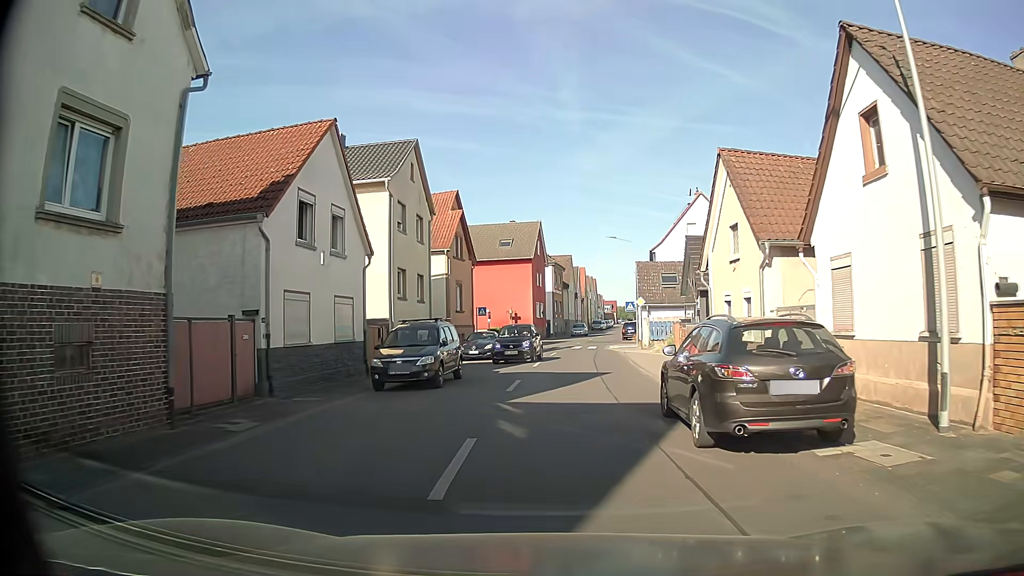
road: tertiary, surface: asphalt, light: Day
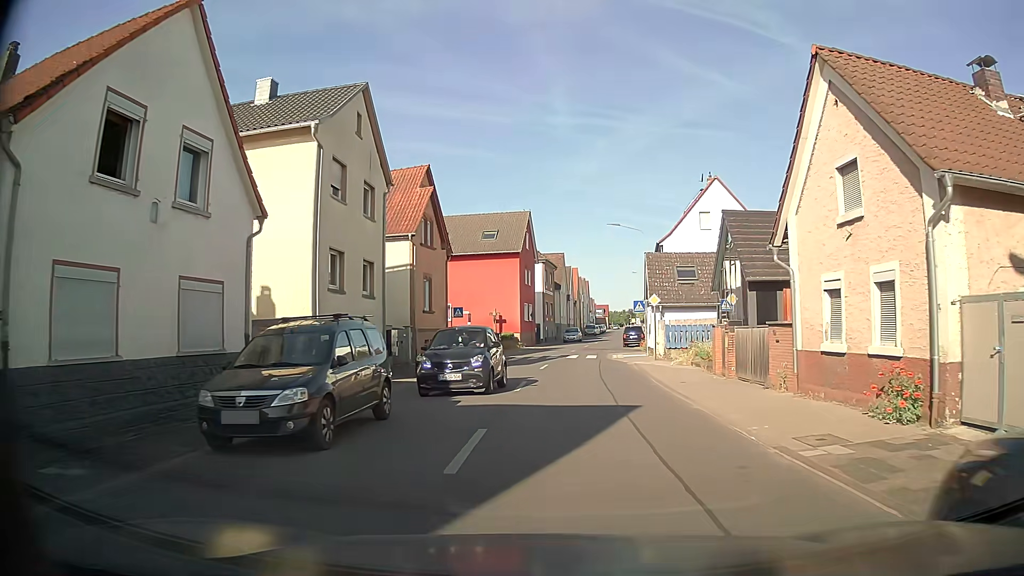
(0.0, +8.2) m; +1°
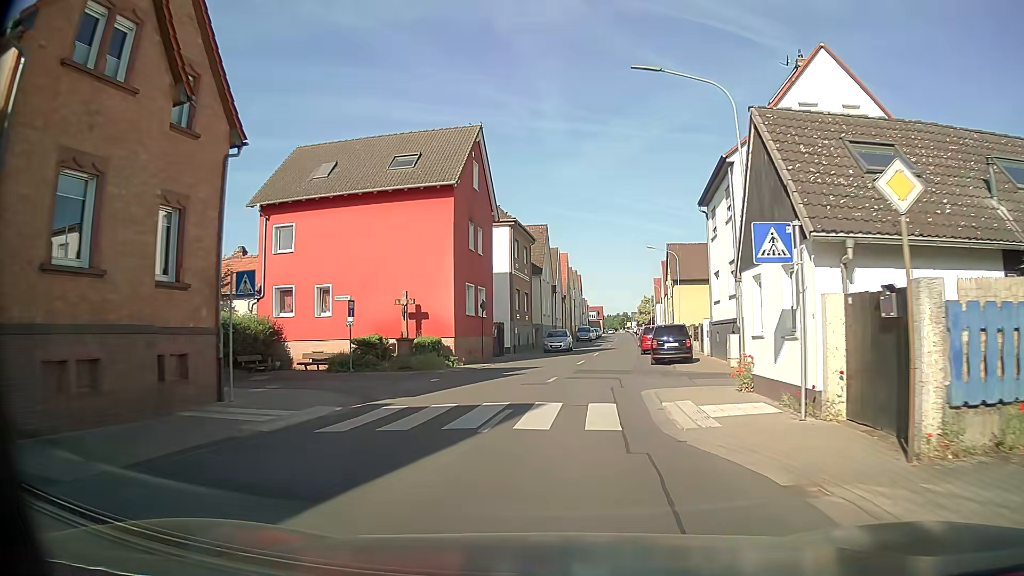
(+1.5, +25.3) m; +1°
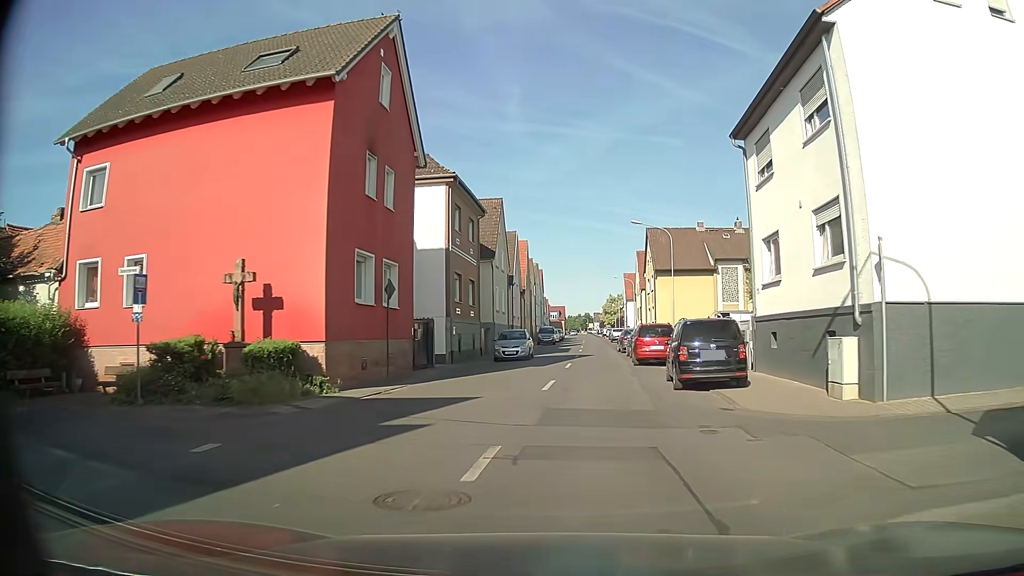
(+0.4, +12.4) m; +3°
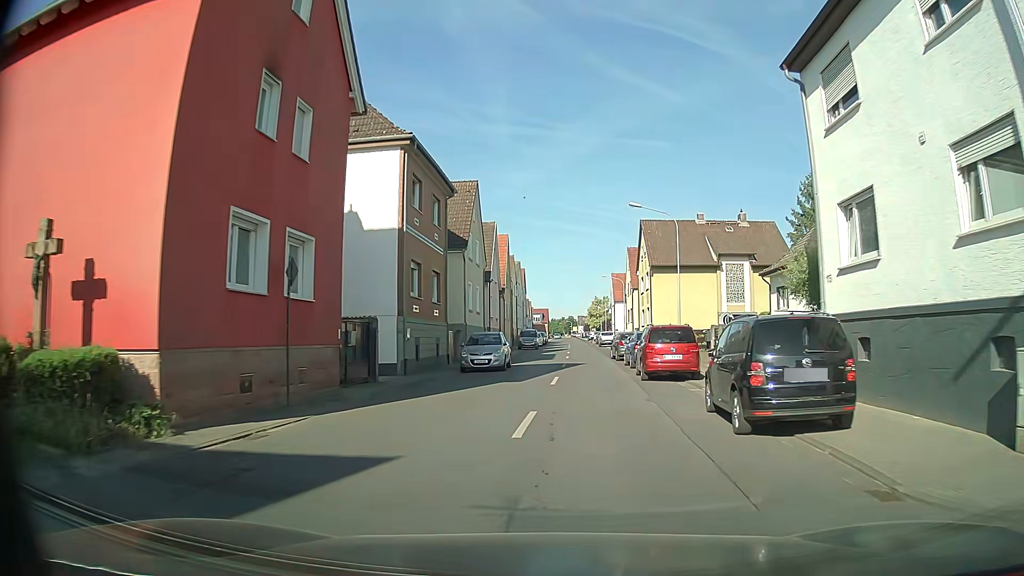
(+0.1, +6.6) m; +1°
